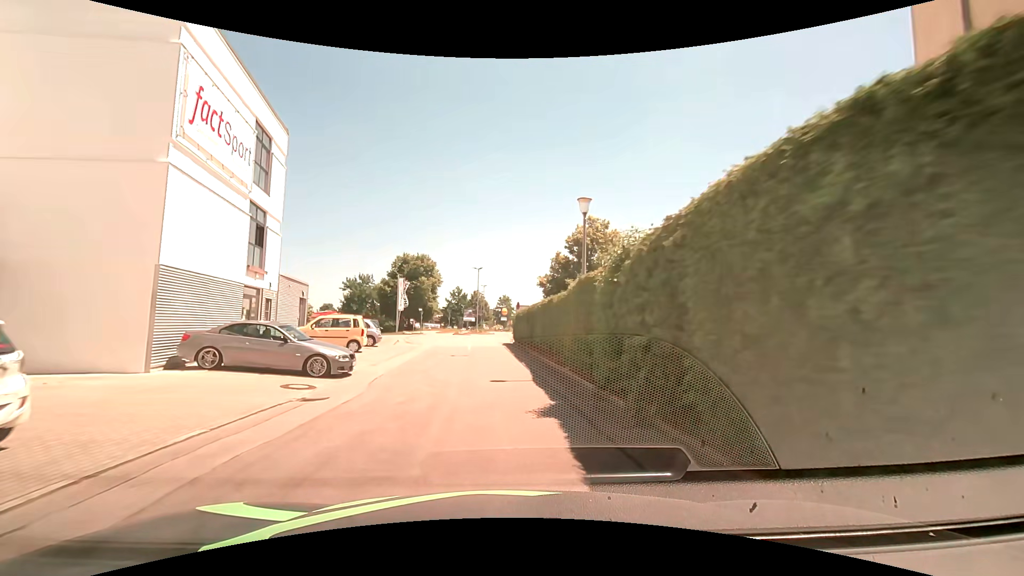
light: Day
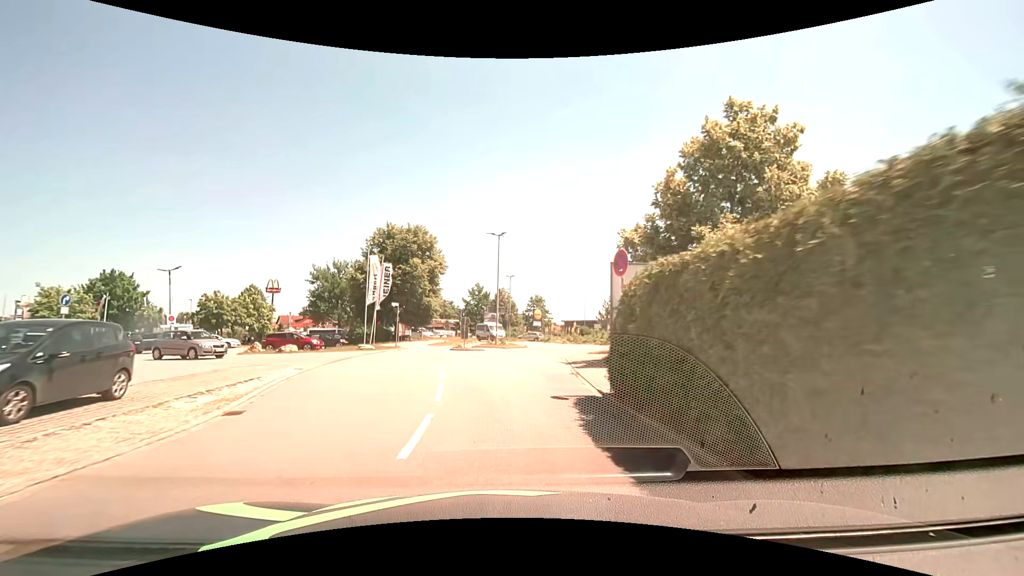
(-0.9, +27.0) m; -4°
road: residential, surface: asphalt
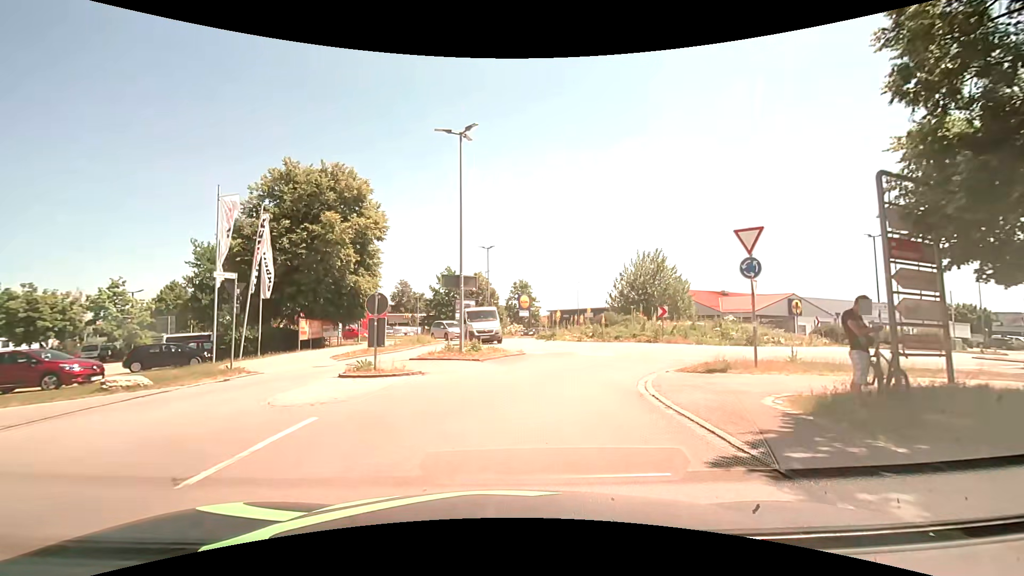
(+0.2, +18.4) m; +2°
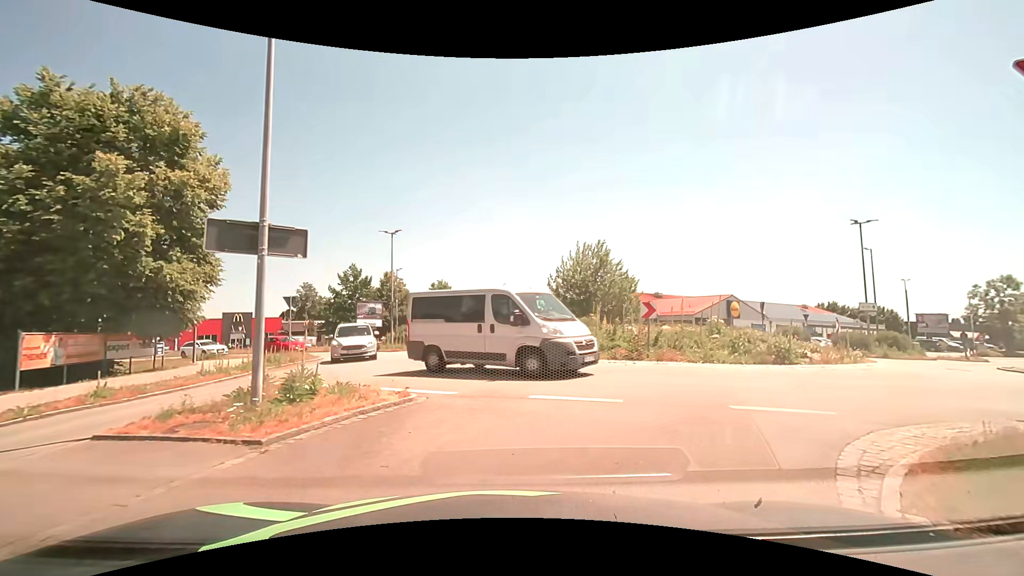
(+0.6, +9.6) m; +9°
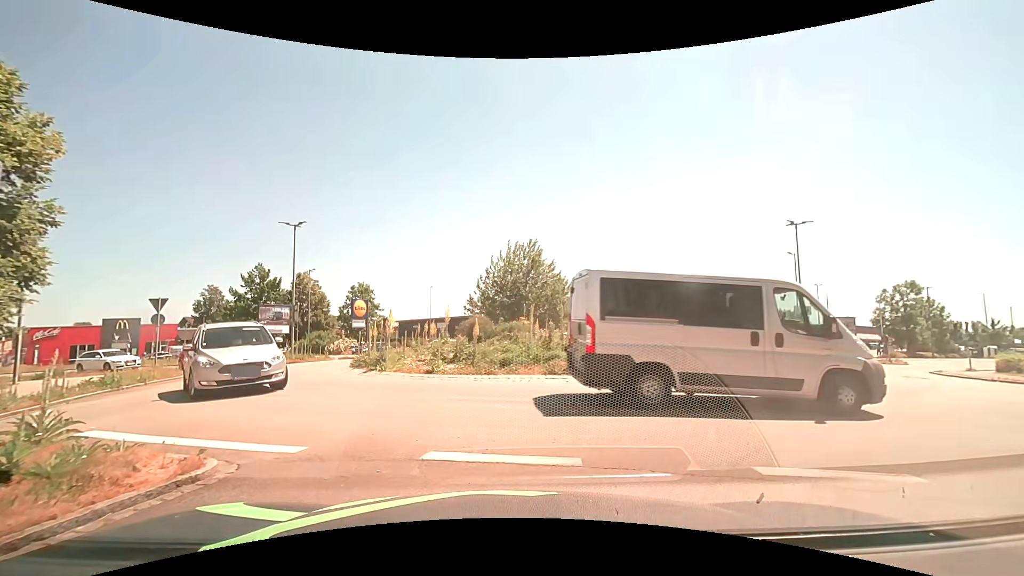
(+0.2, +3.2) m; +7°
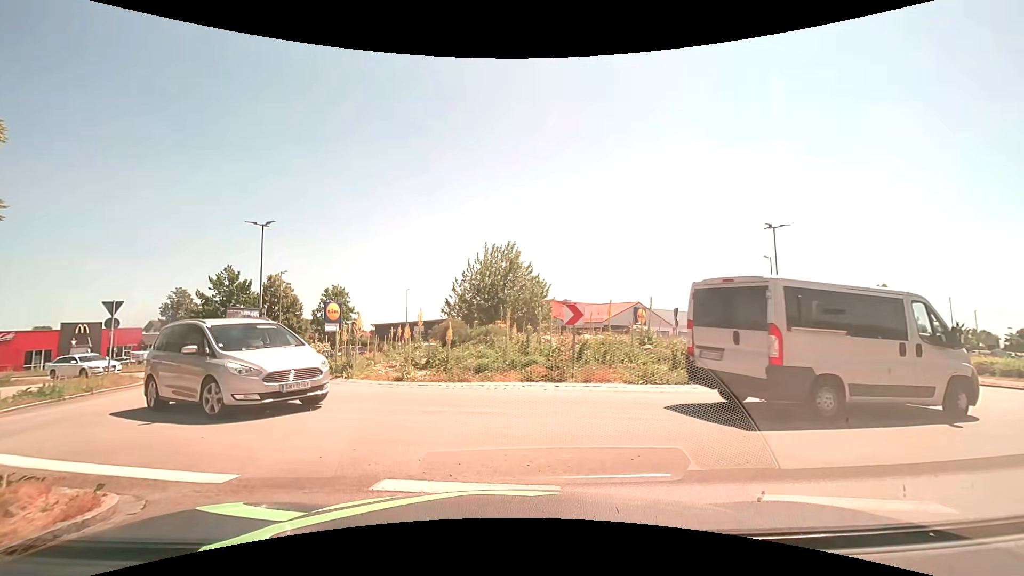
(0.0, +0.7) m; +2°
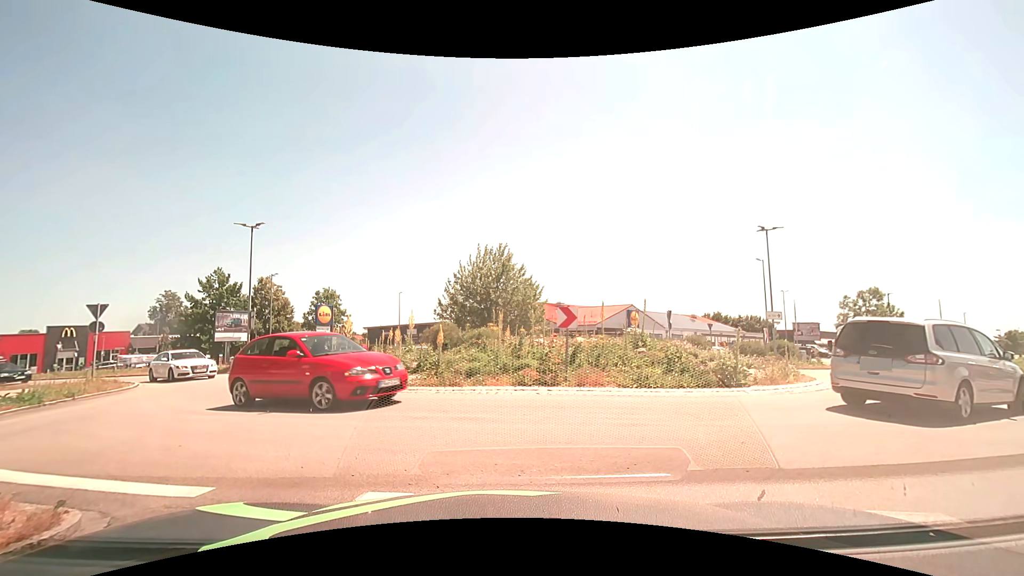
(0.0, +0.3) m; 0°
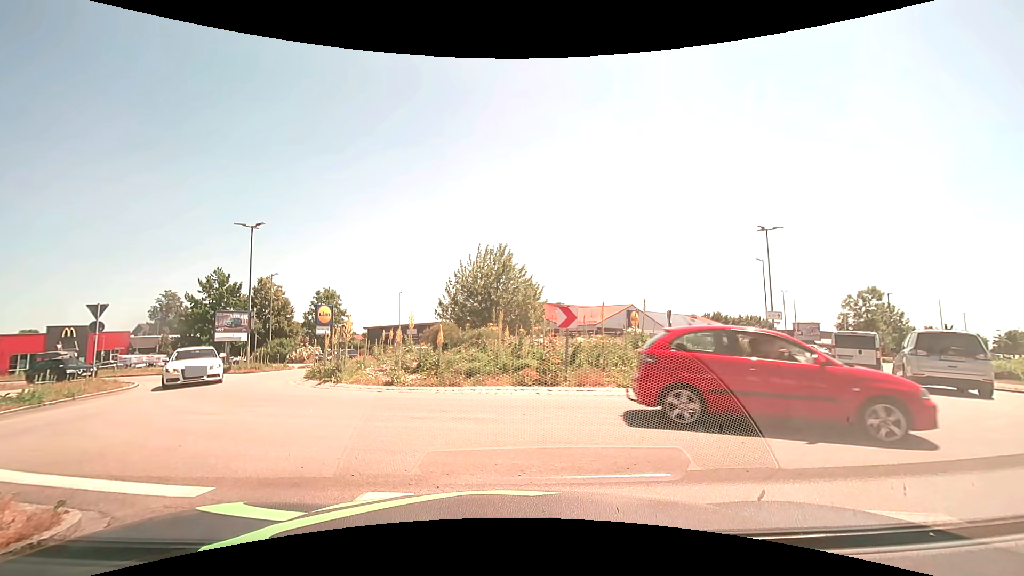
(0.0, 0.0) m; 0°
(+4, +9) (+11, +15) (+14, +25) (+9, +33) (0, +35) (-10, +35) (-20, +38) (-29, +41) (-39, +45) (-48, +47) m
